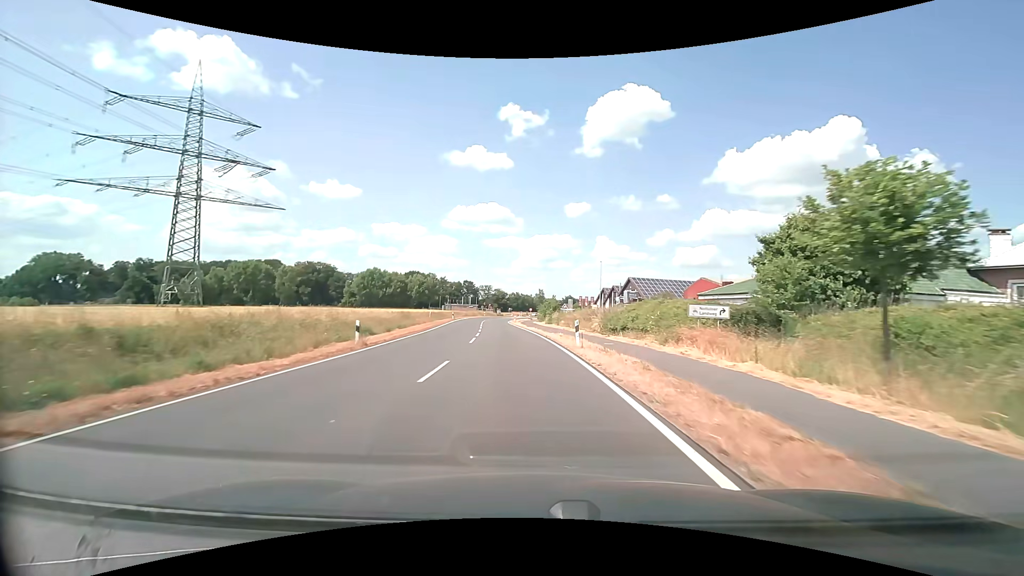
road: secondary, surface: asphalt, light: Day
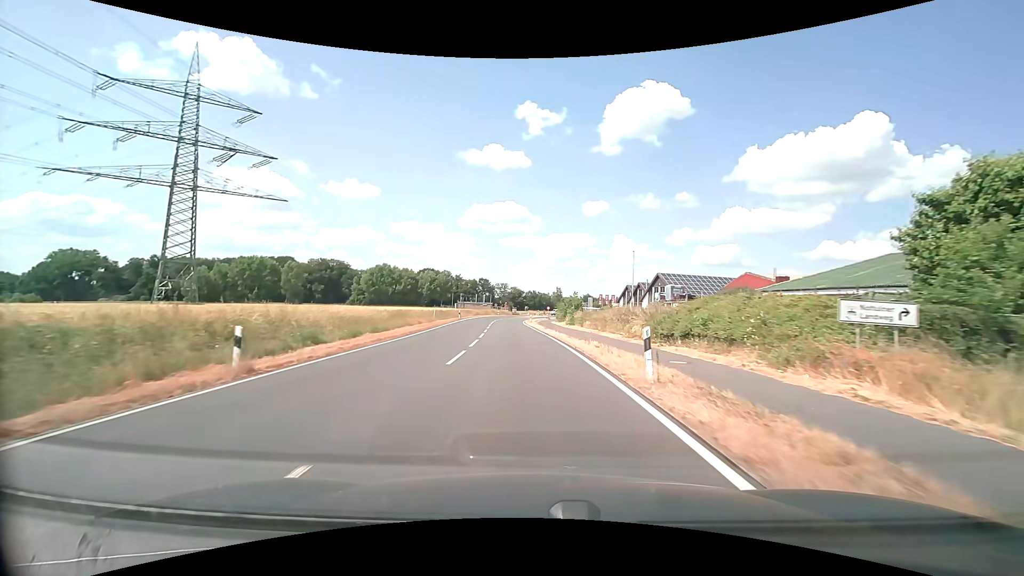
(-0.1, +9.2) m; -2°
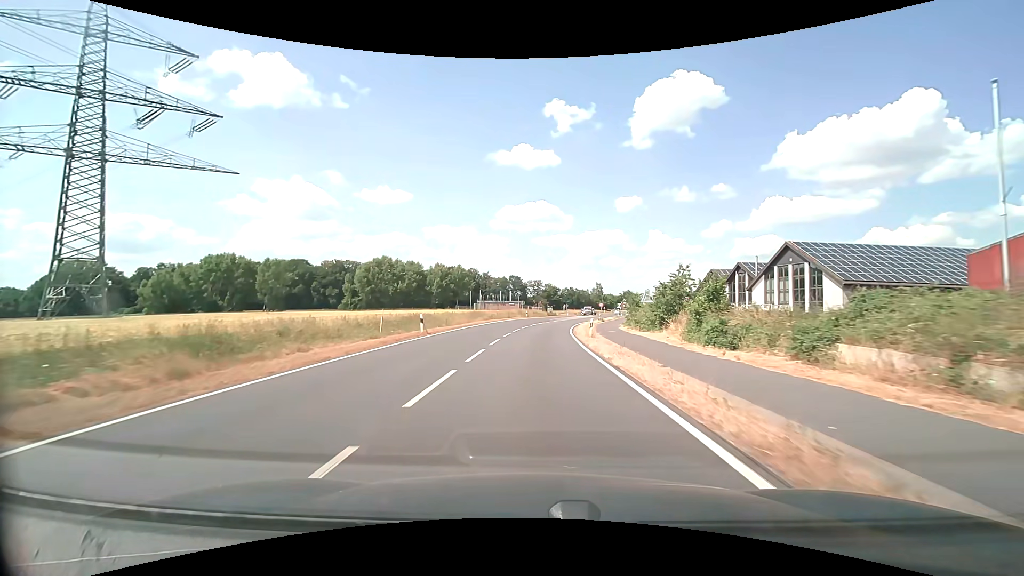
(-1.4, +35.4) m; -4°
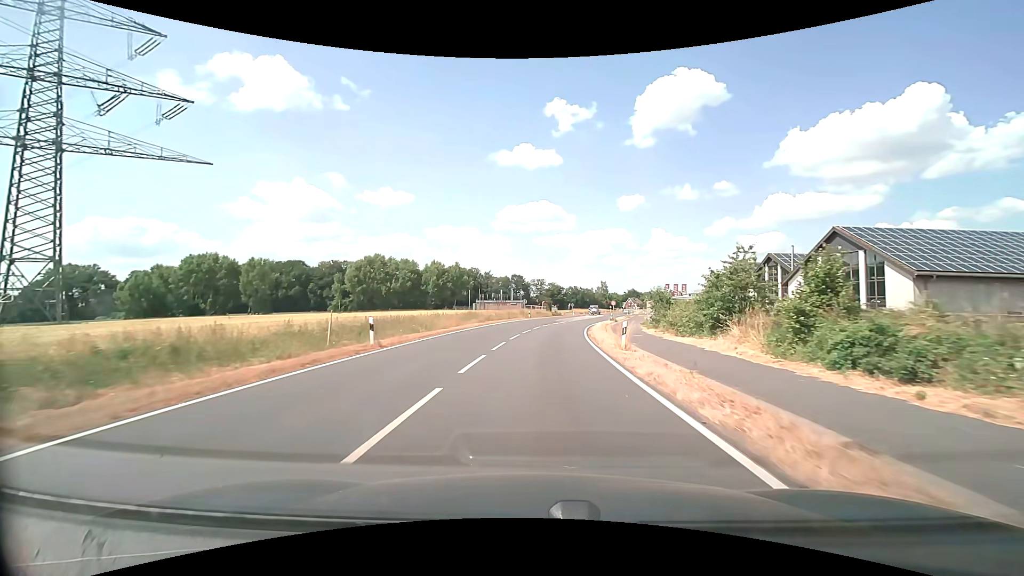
(0.0, +8.4) m; -1°
(0, +10) (0, +20) (+1, +30) (+2, +40) (+3, +50) (+5, +60) (+7, +69) (+10, +79) (+12, +89) (+14, +99) m
